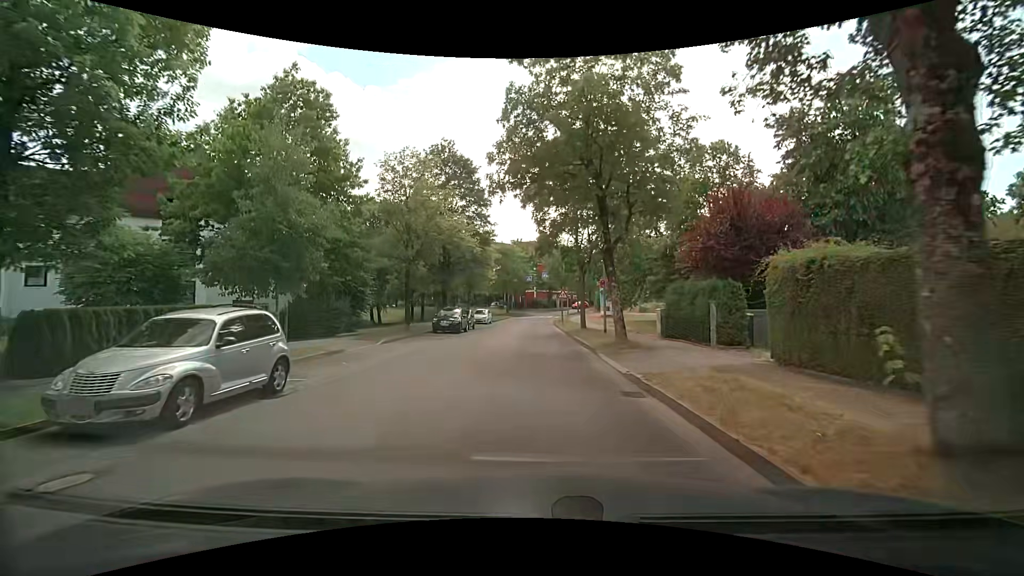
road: residential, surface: asphalt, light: Day
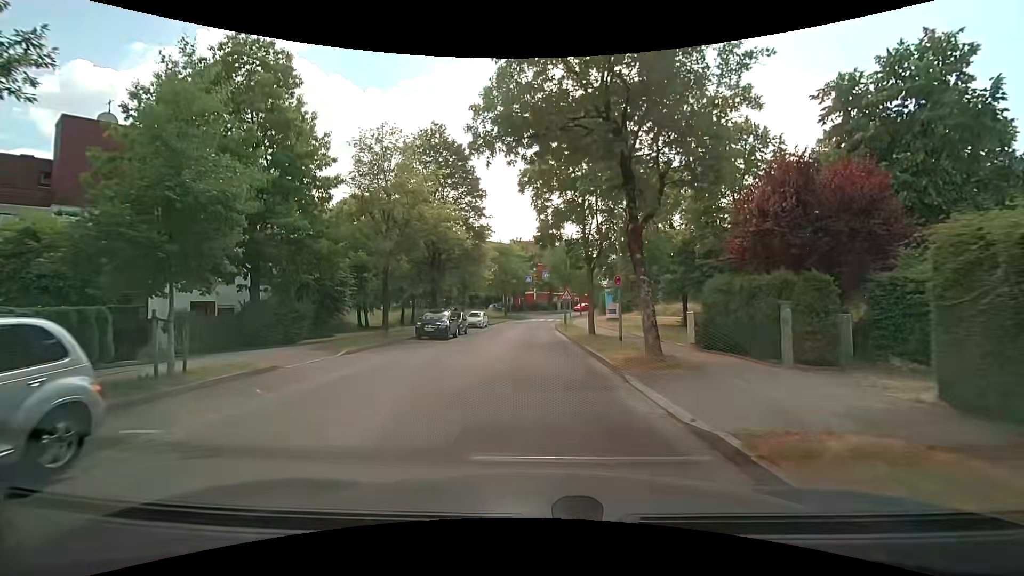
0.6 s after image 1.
(0.0, +4.4) m; 0°
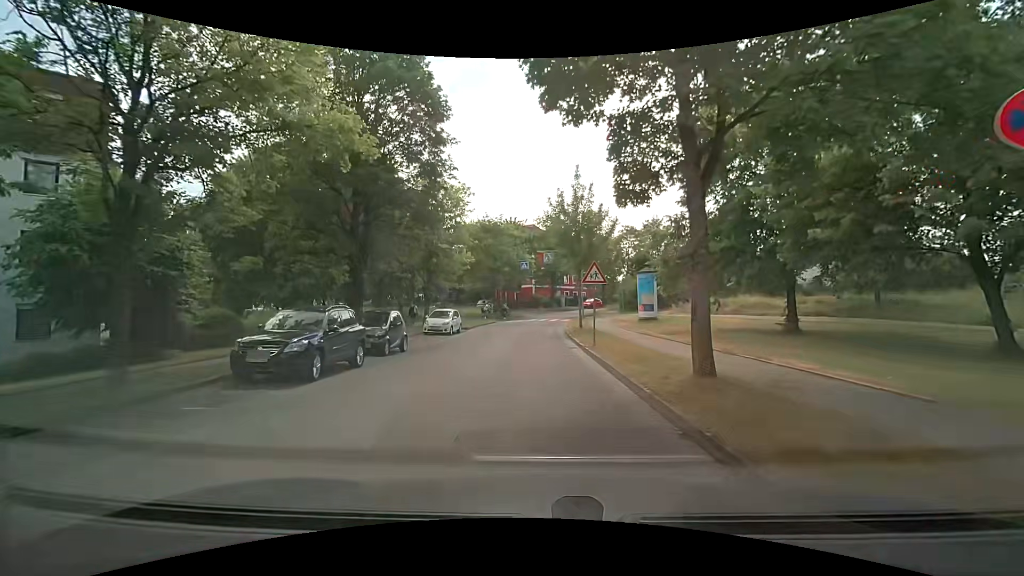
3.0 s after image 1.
(-0.1, +16.4) m; +1°
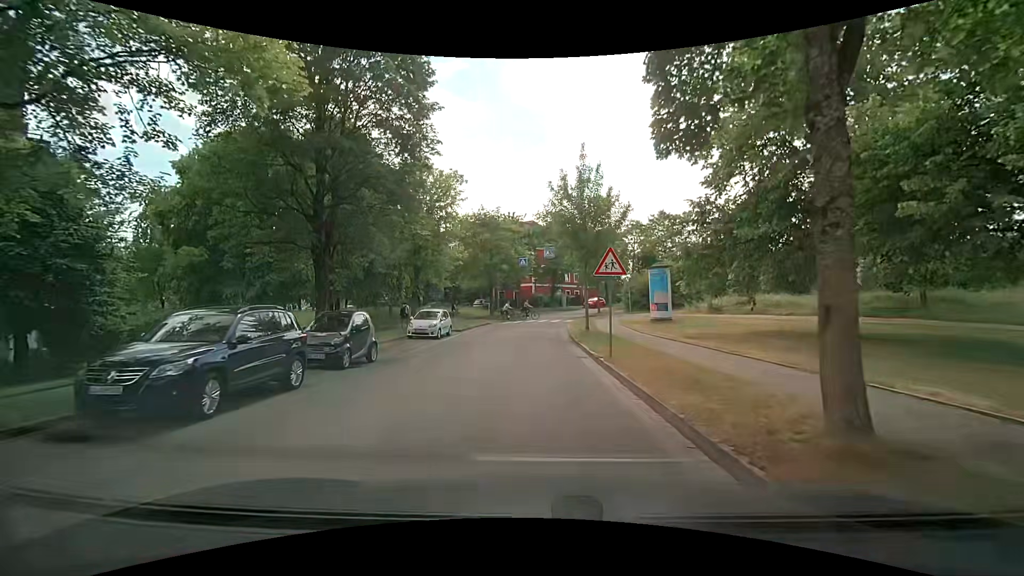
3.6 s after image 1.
(0.0, +3.6) m; -1°
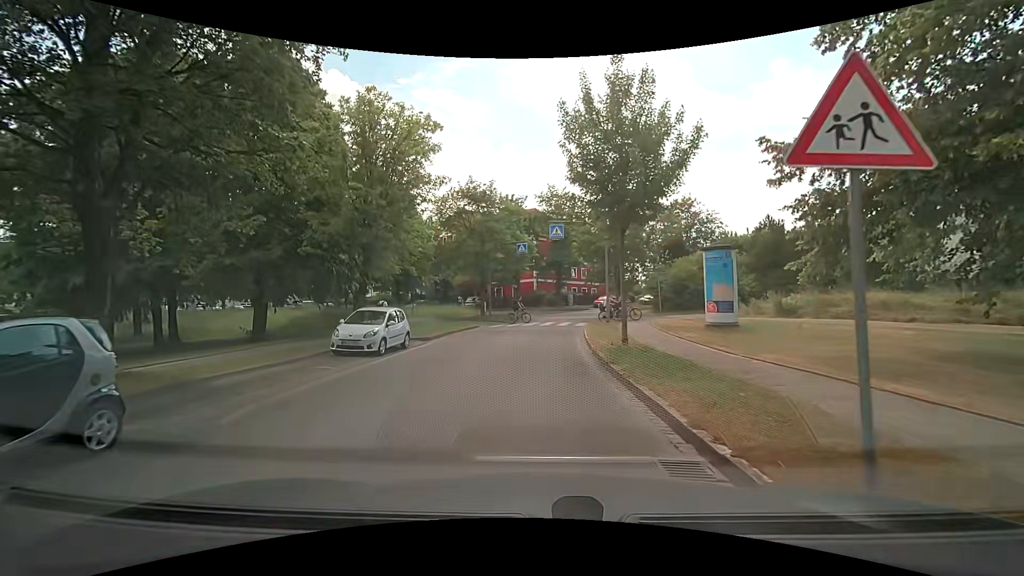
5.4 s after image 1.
(+0.1, +9.6) m; +1°
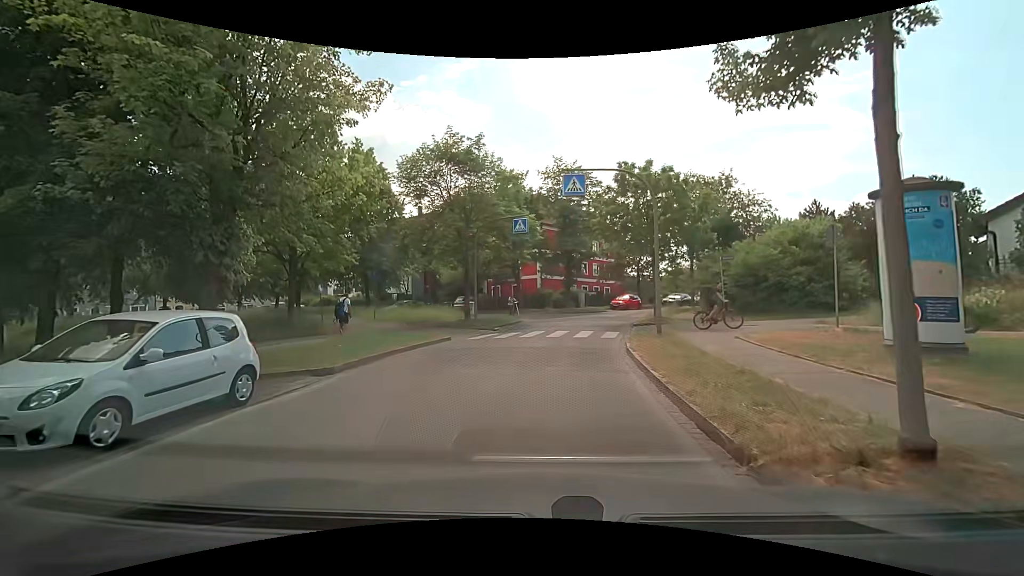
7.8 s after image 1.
(-0.2, +10.4) m; 0°
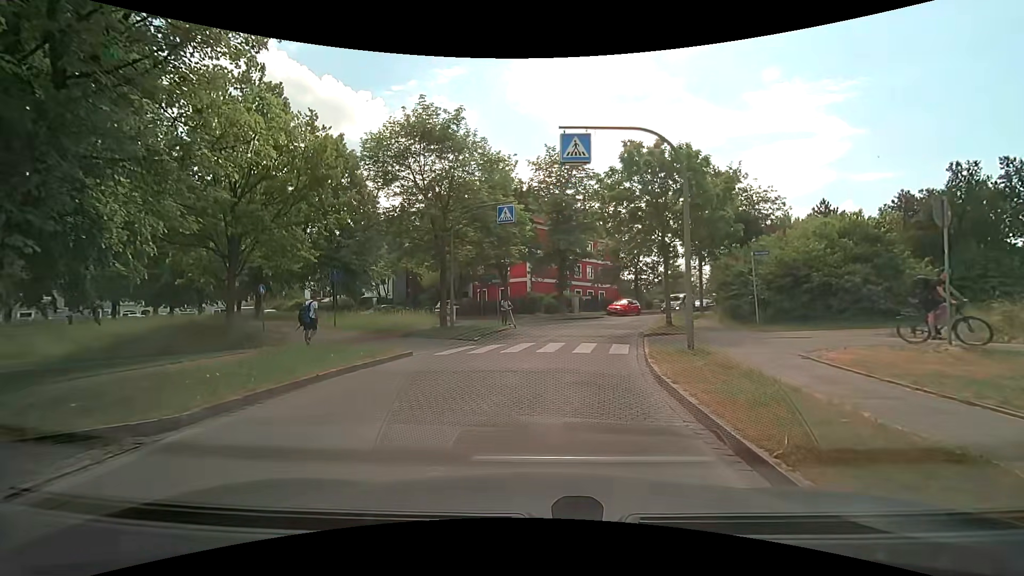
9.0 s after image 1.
(-0.1, +4.4) m; 0°
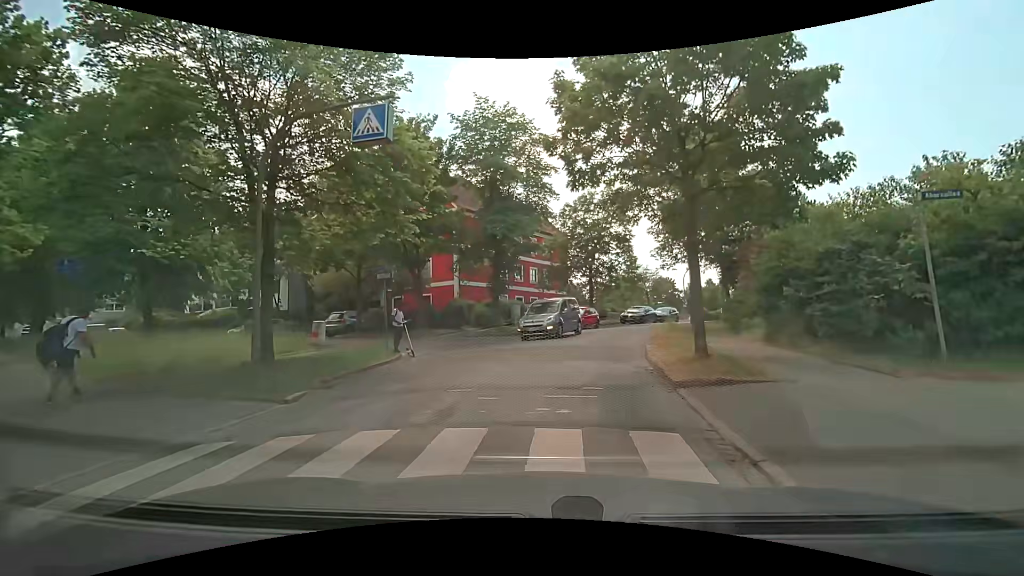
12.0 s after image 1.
(+0.6, +11.3) m; +7°
(+1, +10) (+2, +20) (+5, +29) (+10, +38) (+15, +47) (+20, +55) (+26, +64) (+31, +72) (+36, +81) (+41, +89) m
